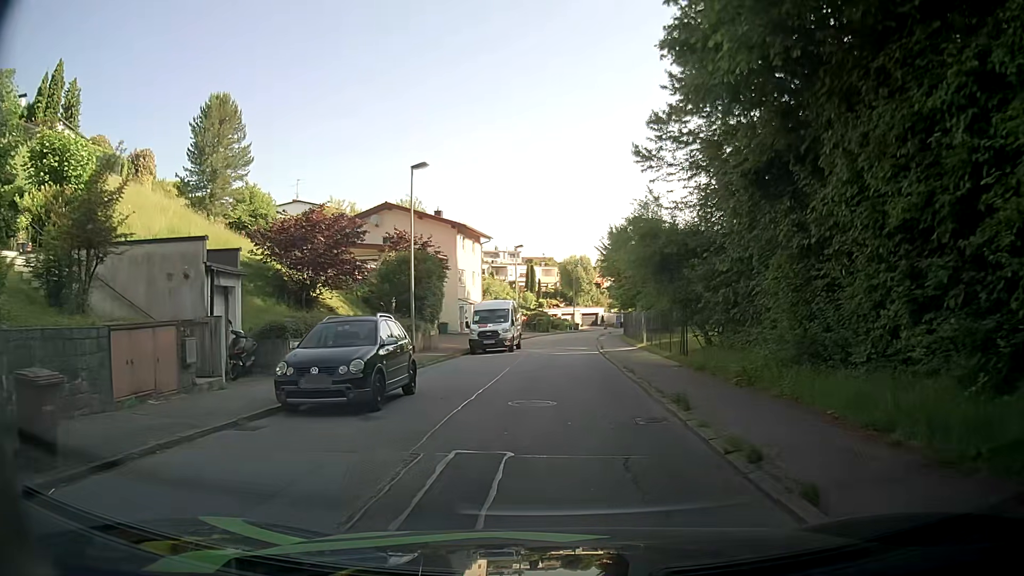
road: residential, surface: asphalt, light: Day
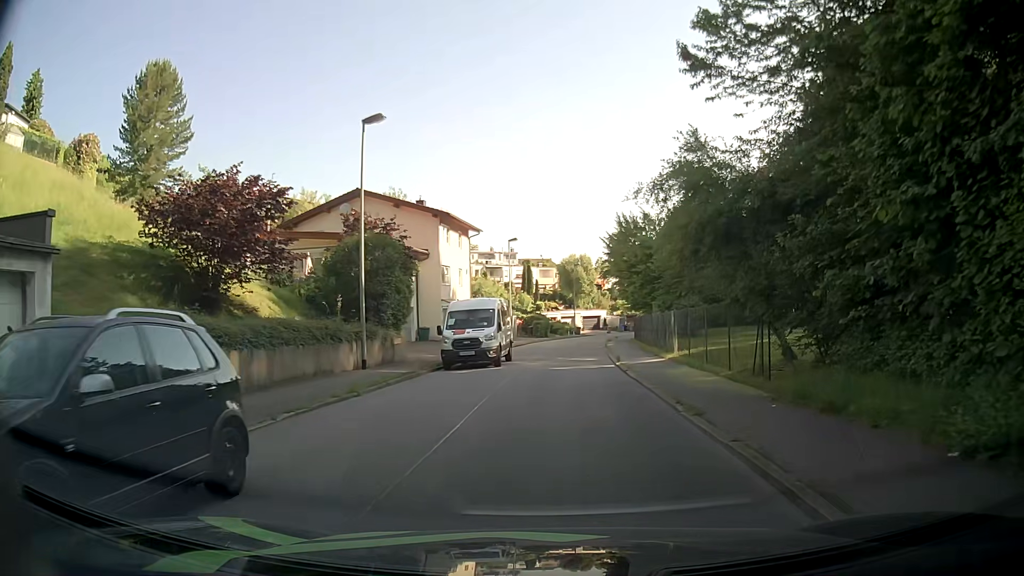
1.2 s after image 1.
(+0.1, +7.7) m; 0°
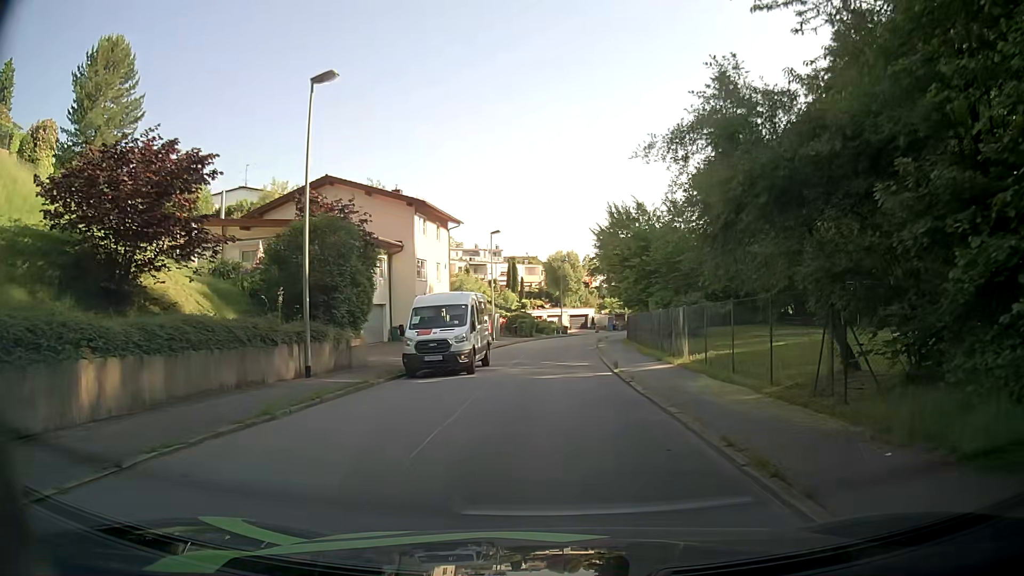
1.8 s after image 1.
(+0.1, +3.9) m; +2°
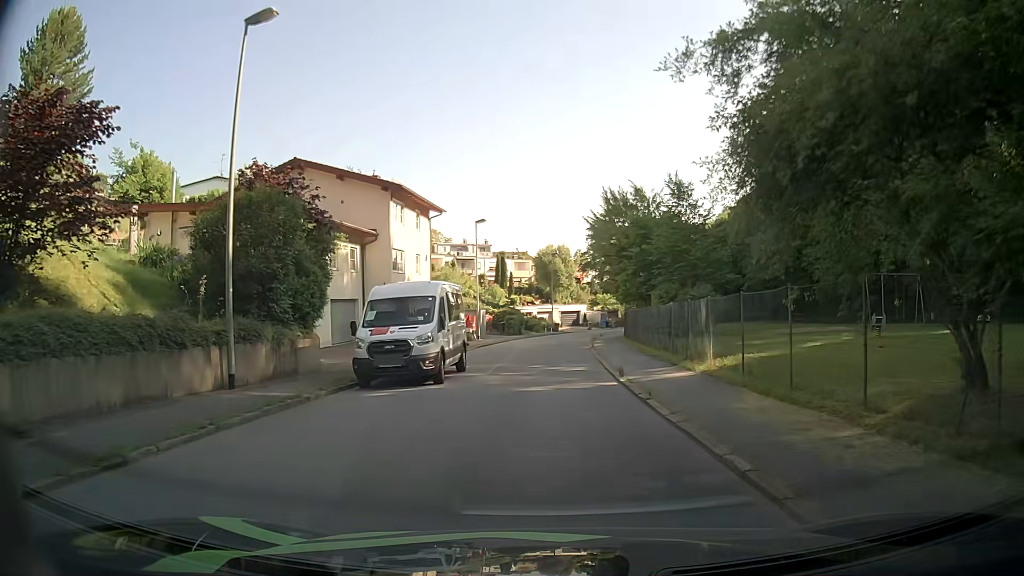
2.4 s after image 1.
(0.0, +4.0) m; -1°
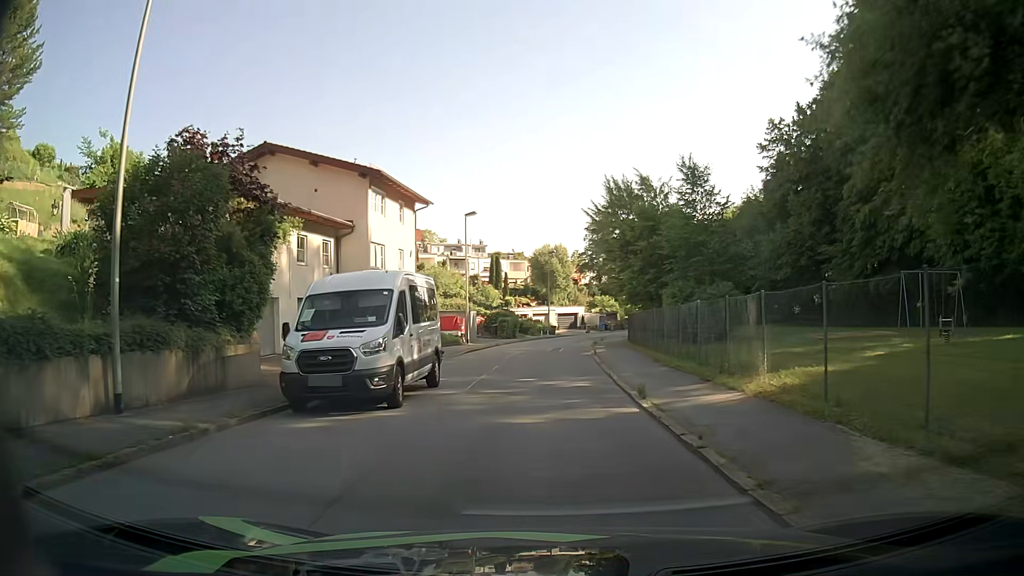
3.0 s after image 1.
(+0.1, +4.1) m; 0°
